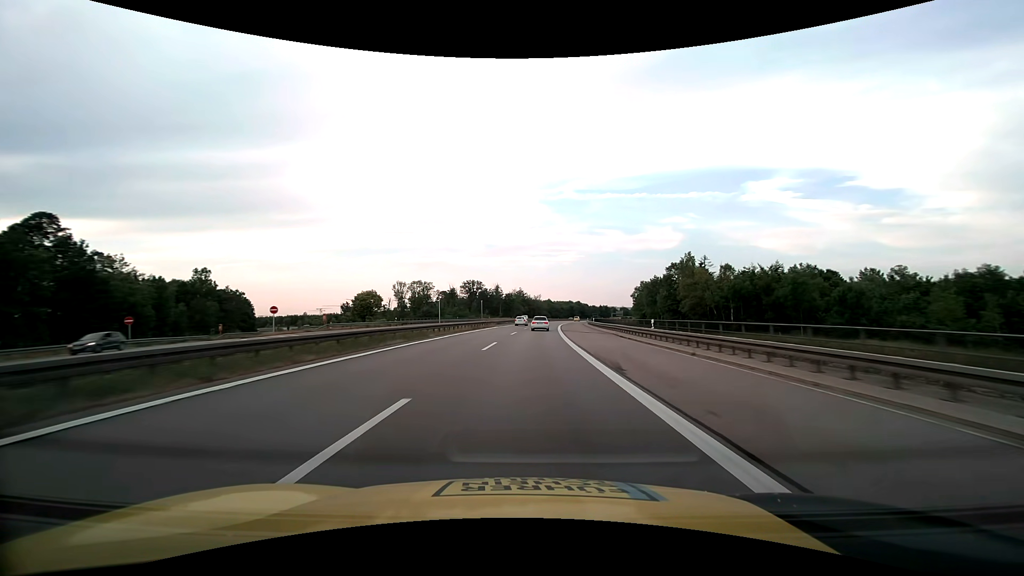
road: motorway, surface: asphalt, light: Day
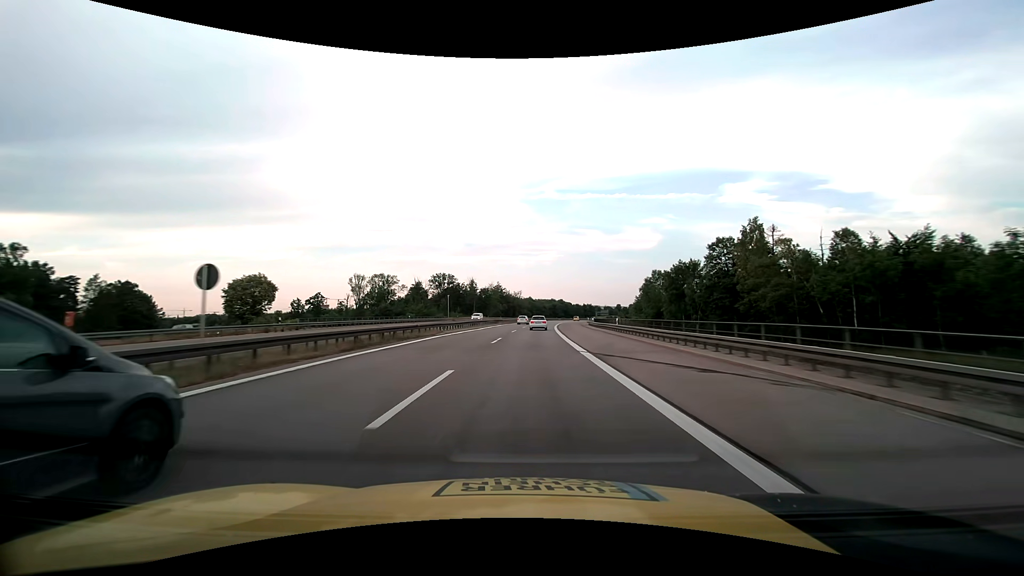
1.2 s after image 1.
(+0.6, +32.0) m; +2°
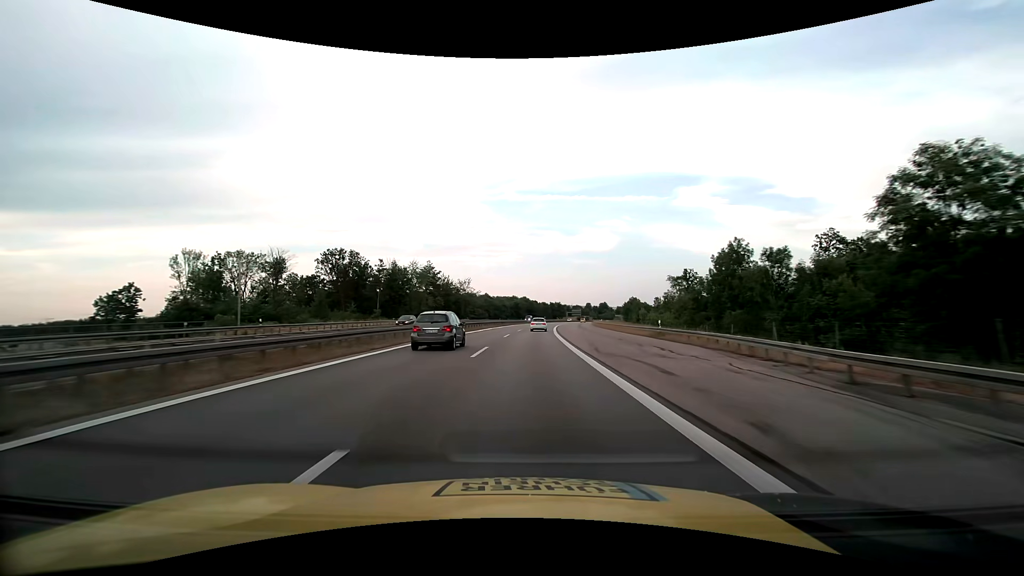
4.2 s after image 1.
(+3.1, +78.9) m; +5°
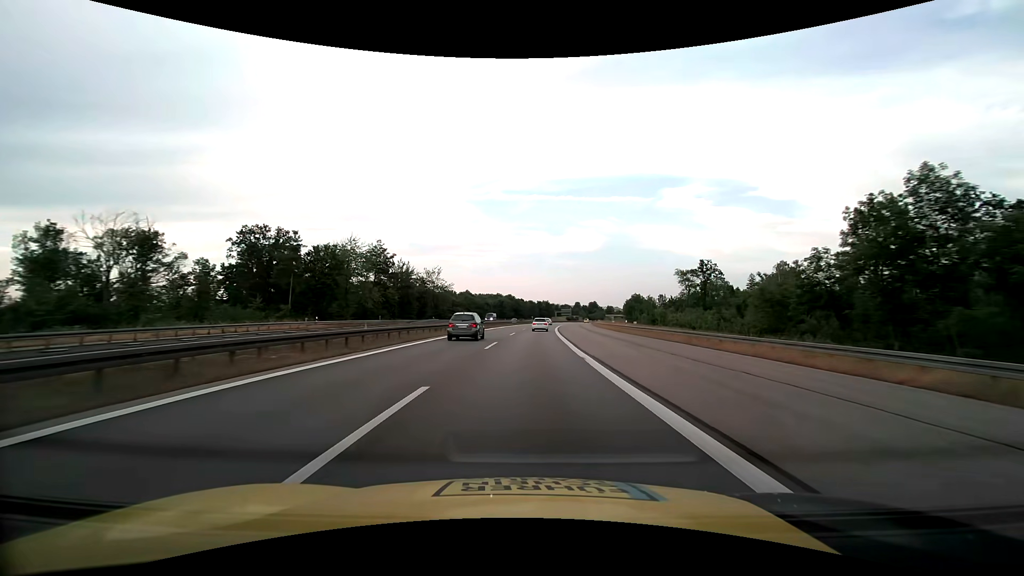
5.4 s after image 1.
(+0.4, +31.6) m; +2°
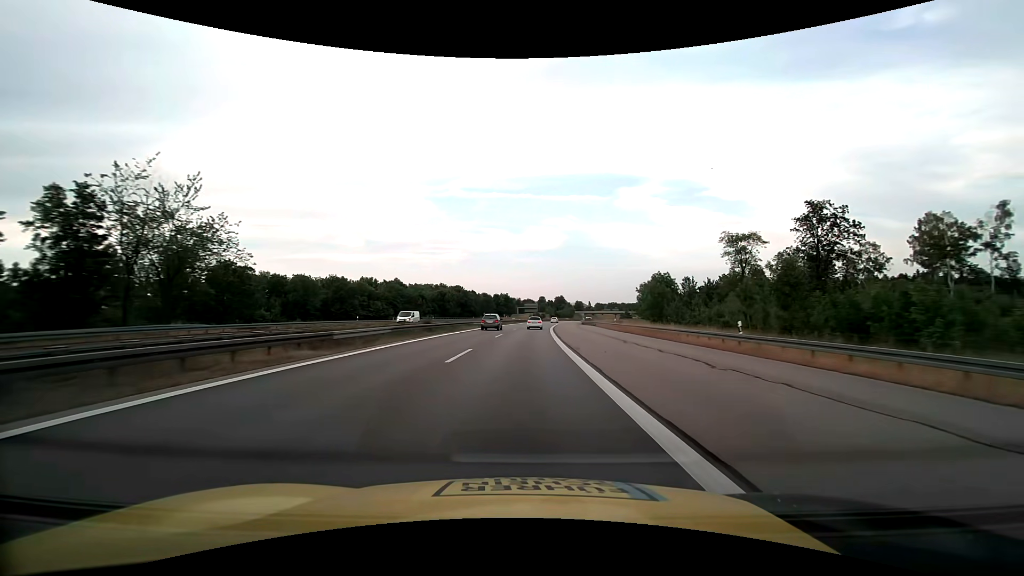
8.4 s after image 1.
(+3.8, +78.9) m; +5°
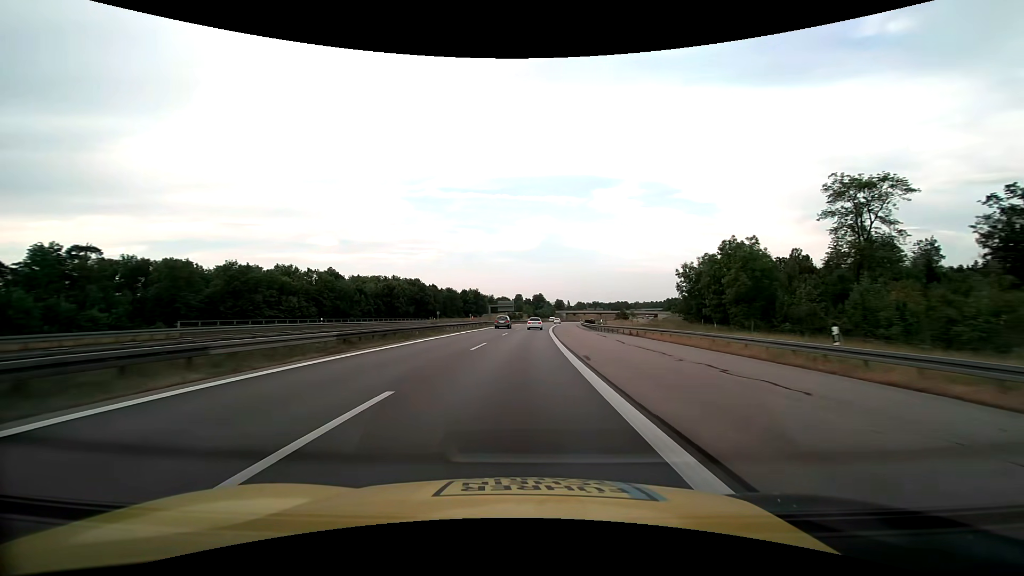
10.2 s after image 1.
(+1.1, +47.5) m; +3°
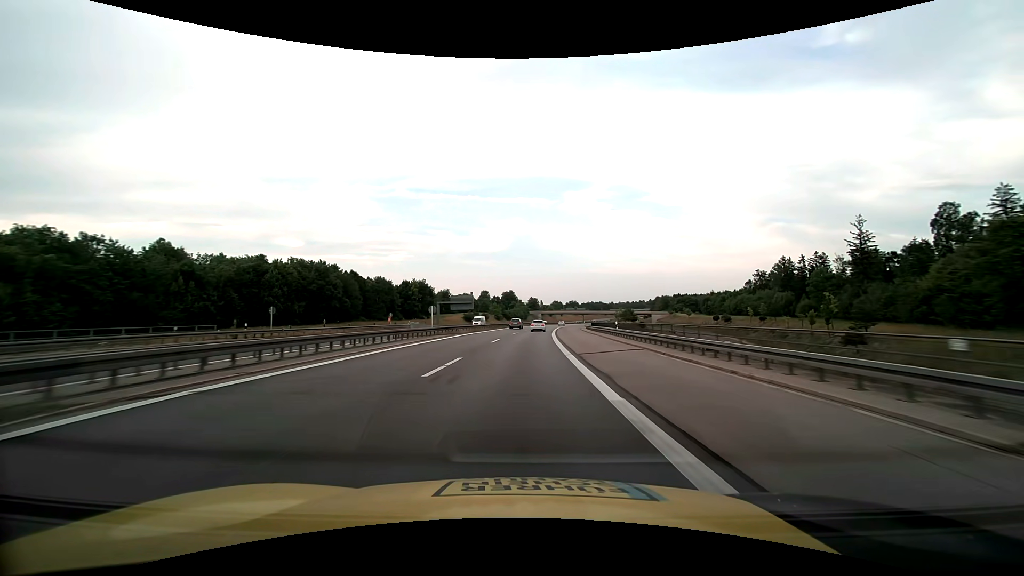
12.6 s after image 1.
(+1.8, +63.4) m; +3°
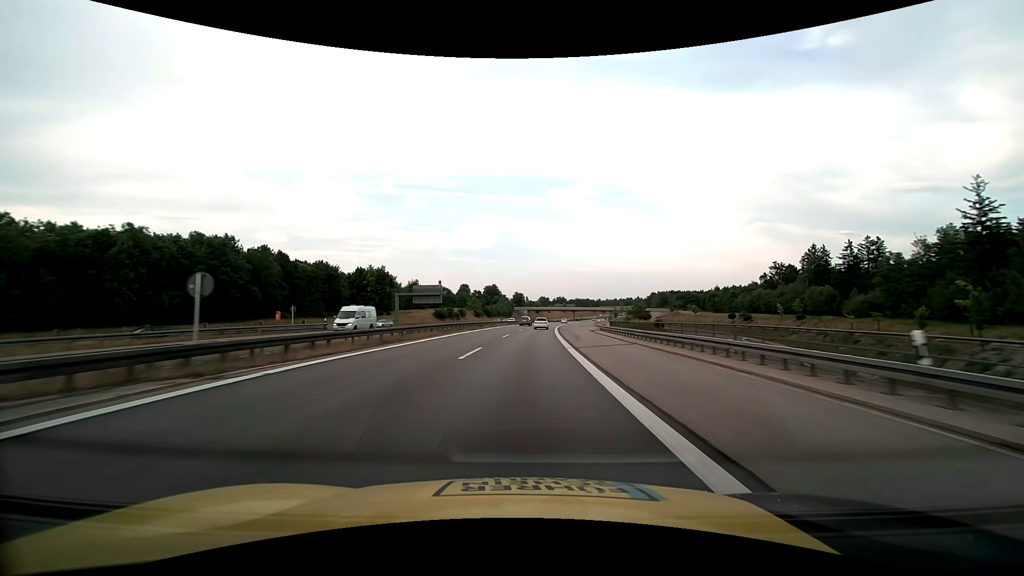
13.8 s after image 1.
(+0.5, +31.7) m; +2°
(0, +10) (0, +20) (+1, +30) (+1, +40) (+2, +50) (+2, +60) (+3, +70) (+4, +80) (+5, +90) (+6, +100) m
